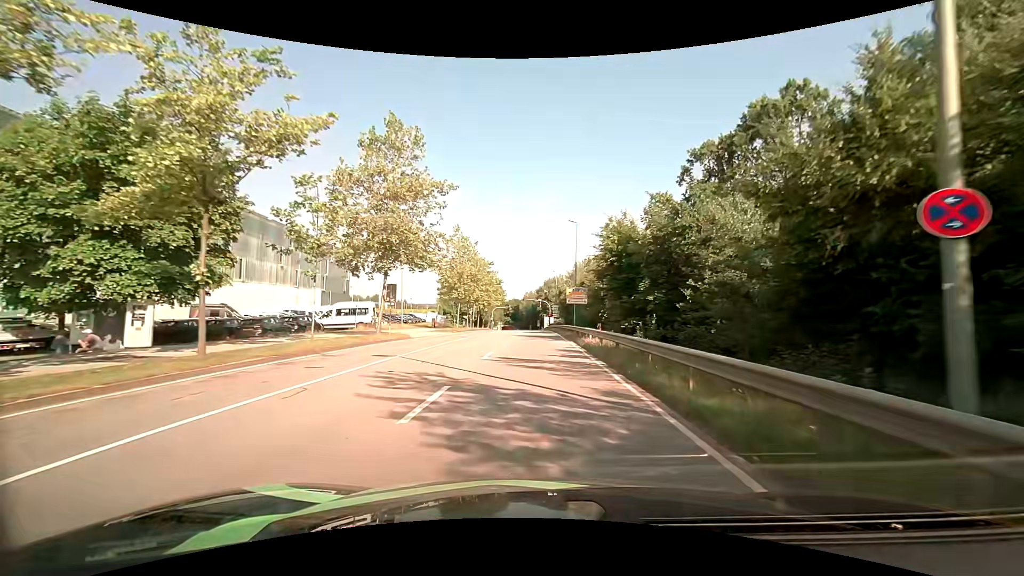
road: secondary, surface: asphalt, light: Day
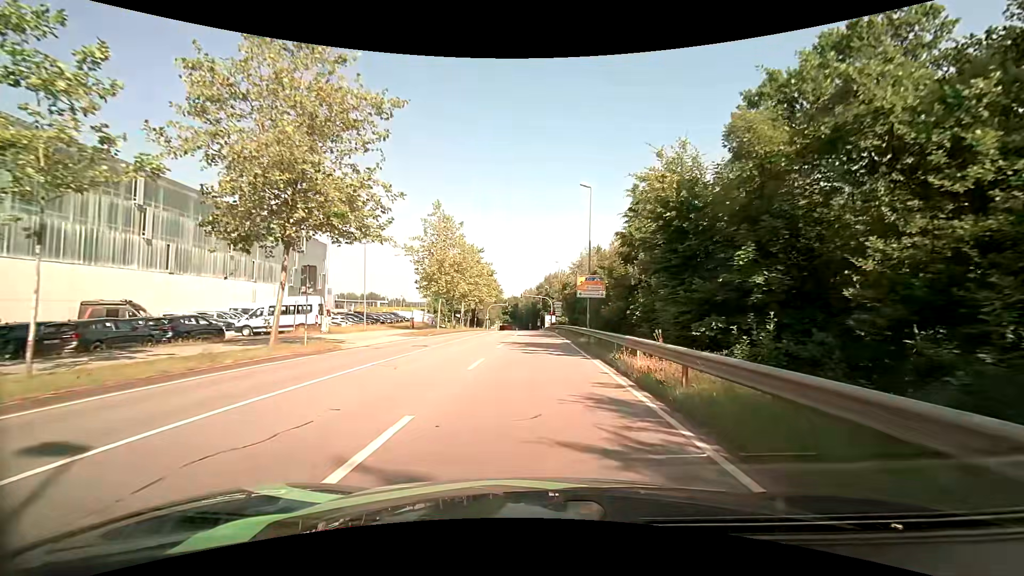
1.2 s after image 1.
(+0.1, +11.6) m; 0°
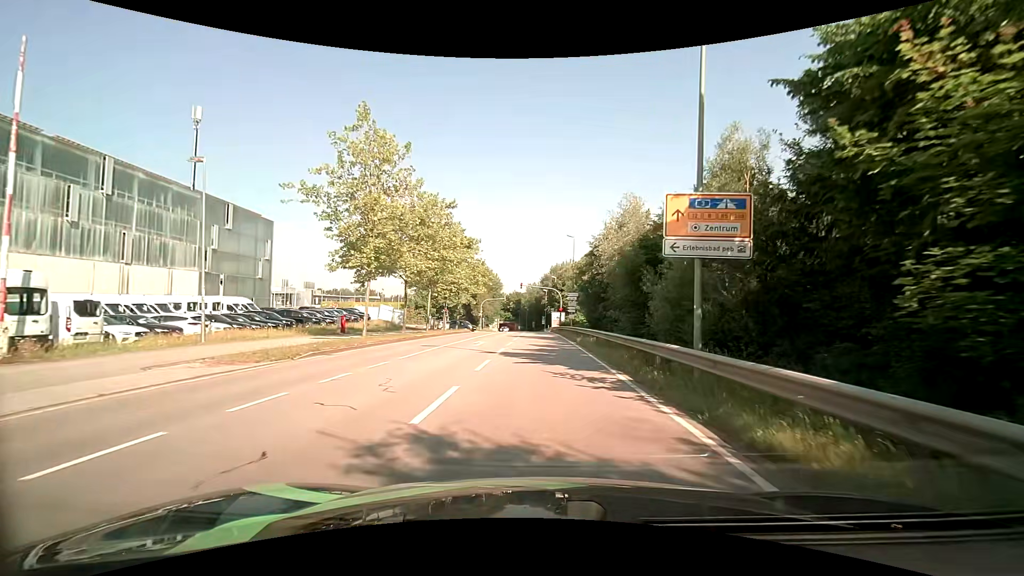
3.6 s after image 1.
(+0.1, +21.3) m; 0°
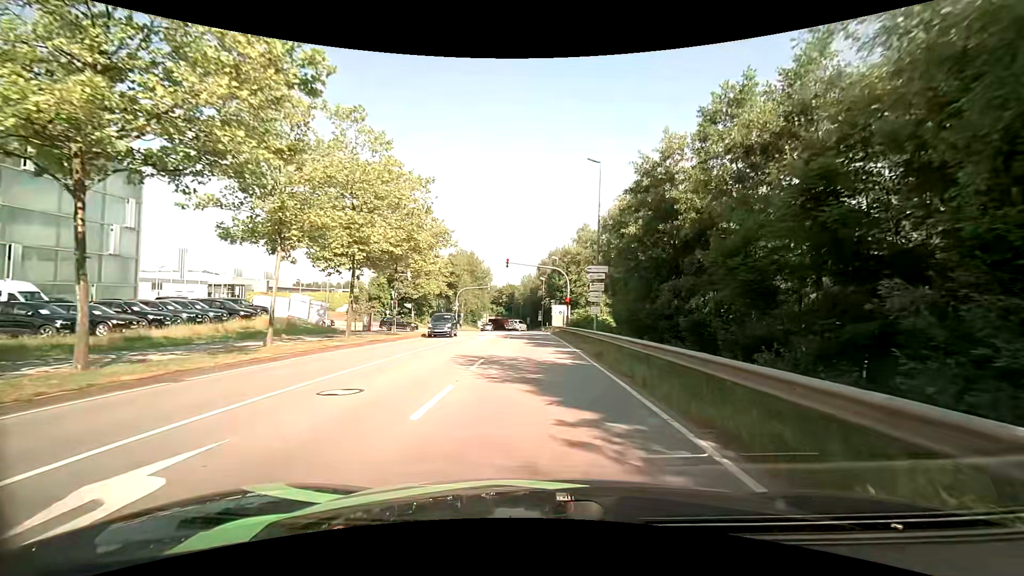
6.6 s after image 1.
(+0.1, +23.8) m; 0°
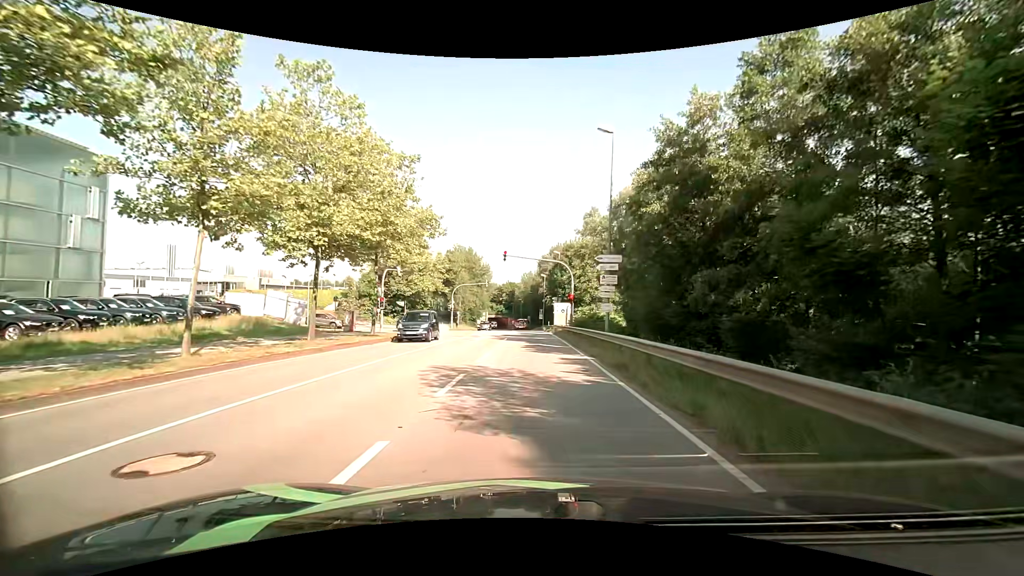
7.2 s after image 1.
(+0.1, +4.2) m; +1°
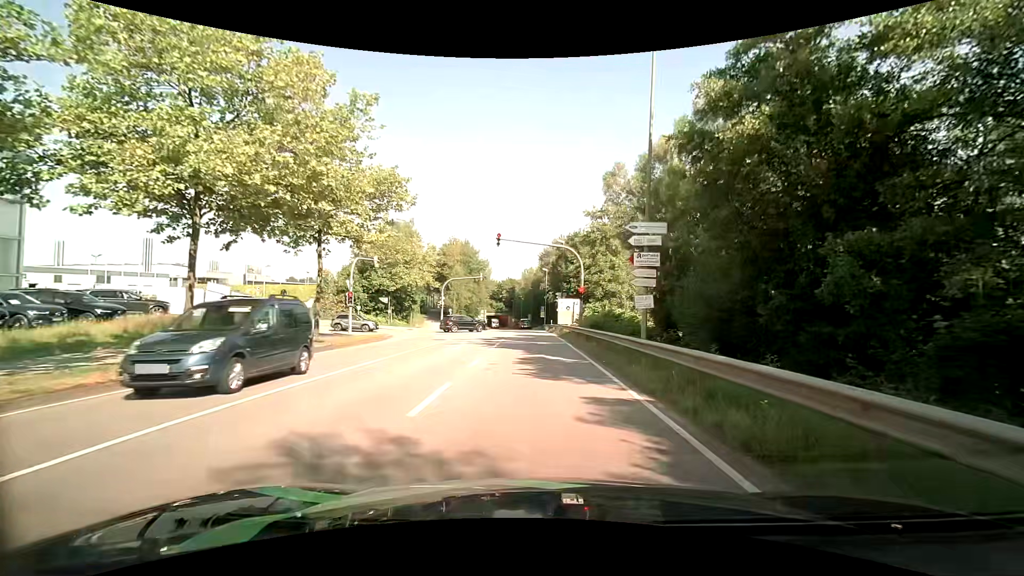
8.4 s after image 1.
(0.0, +7.6) m; -1°
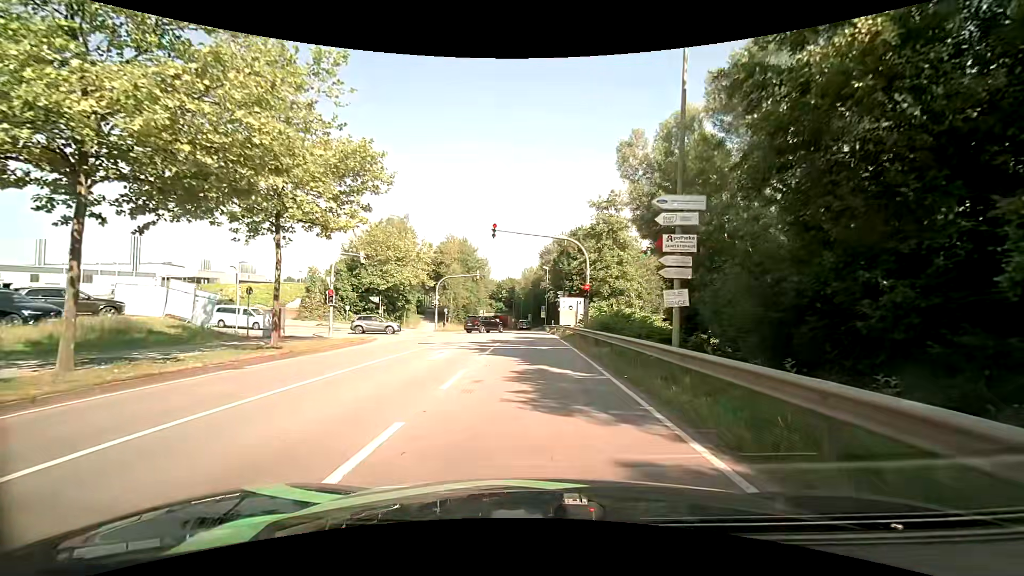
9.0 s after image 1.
(0.0, +3.4) m; 0°
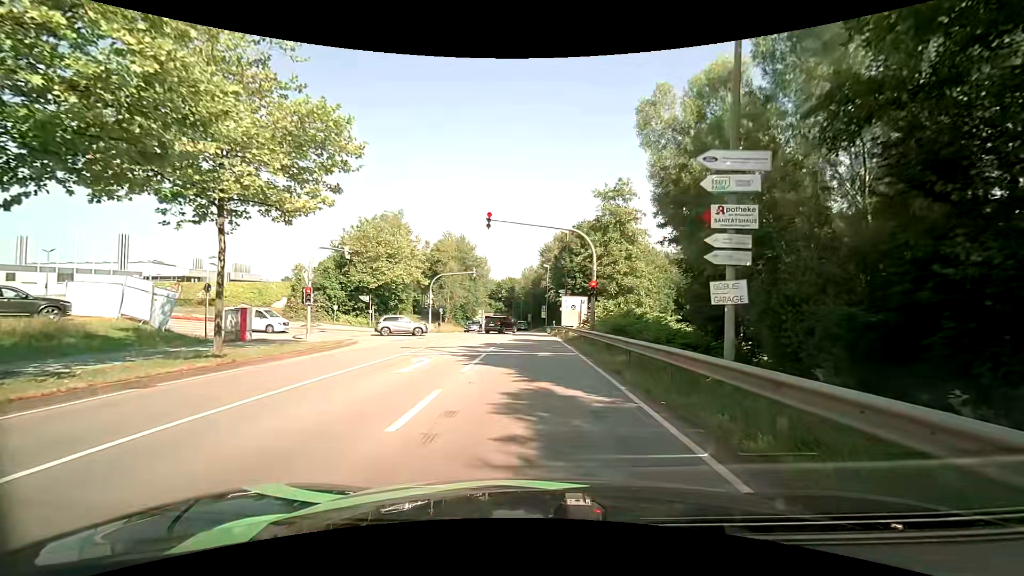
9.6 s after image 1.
(0.0, +3.2) m; -1°
(0, +10) (0, +20) (0, +30) (0, +40) (0, +50) (0, +60) (-1, +70) (-1, +80) (-1, +90) (-2, +100) m
